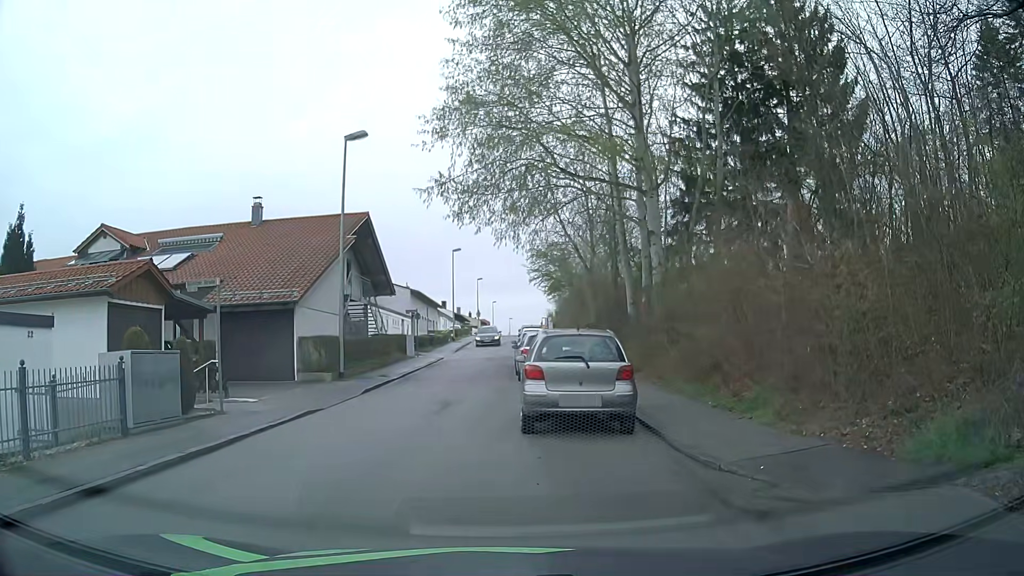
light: Day
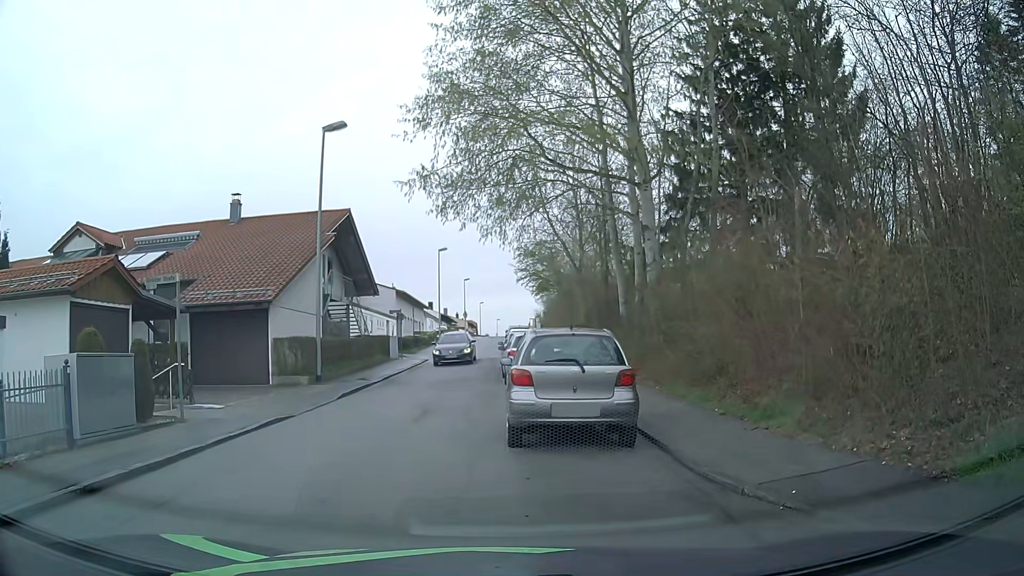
(0.0, +1.1) m; 0°
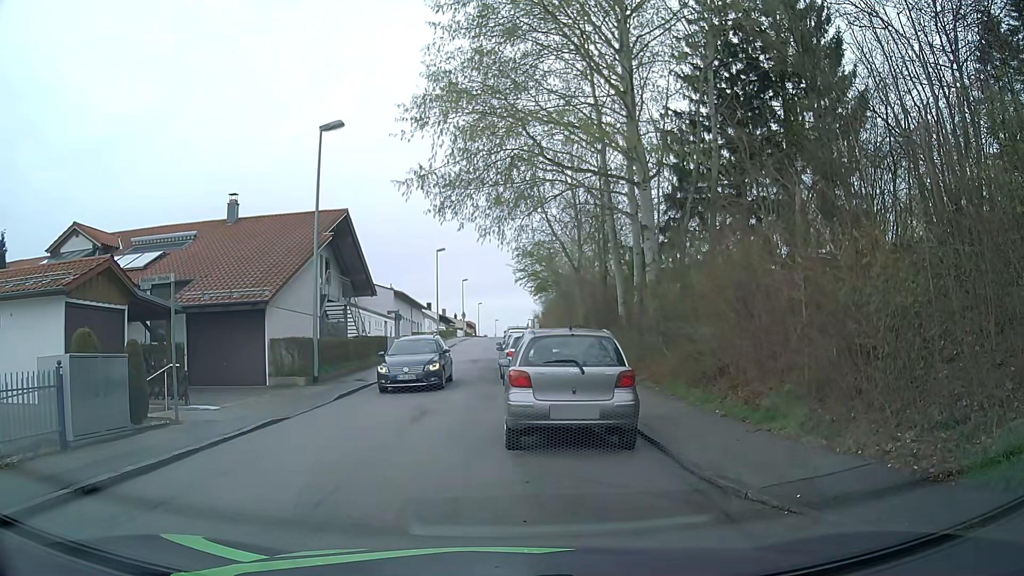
(0.0, +0.2) m; 0°
